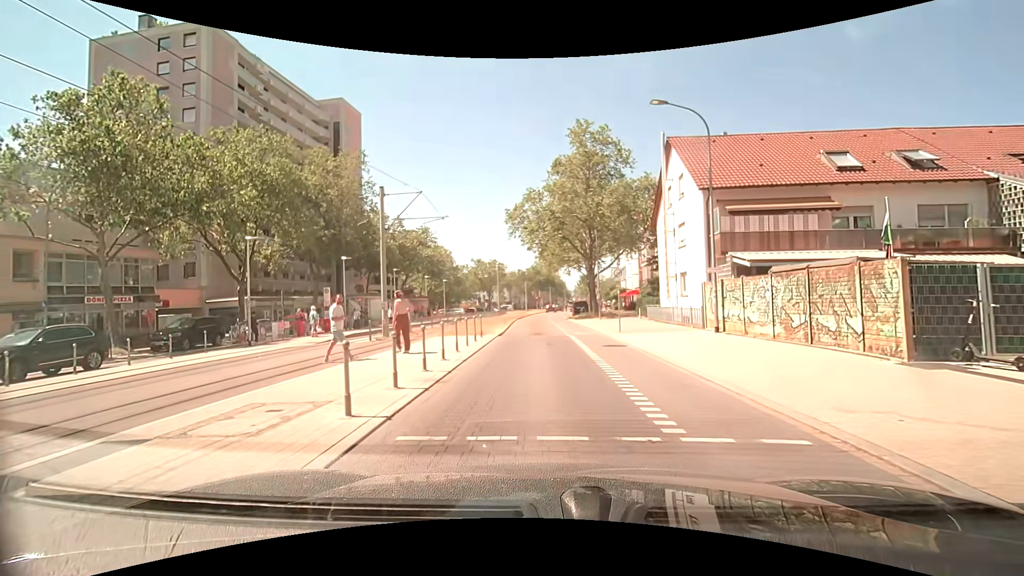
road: tertiary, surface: asphalt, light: Day
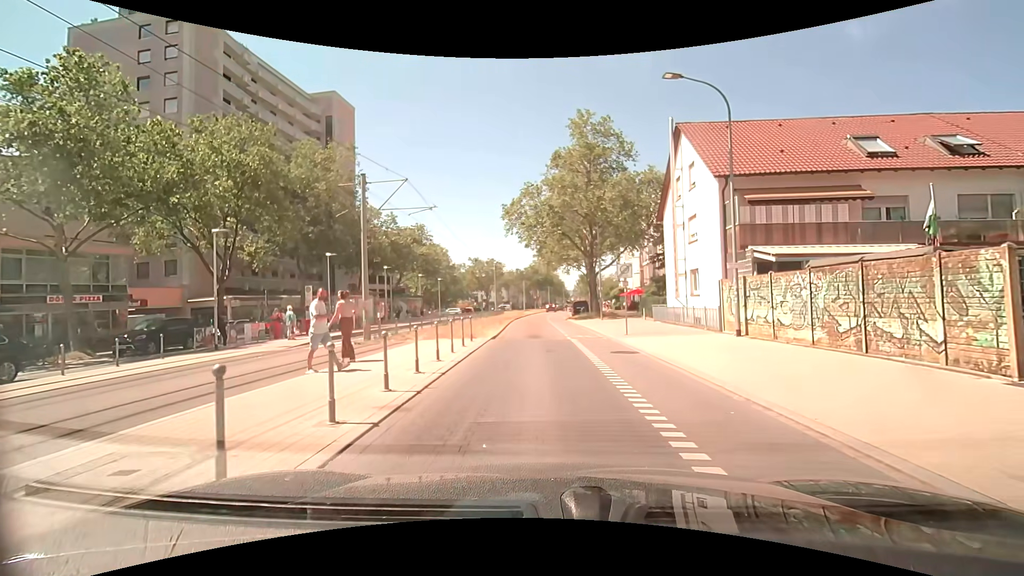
(0.0, +2.3) m; 0°
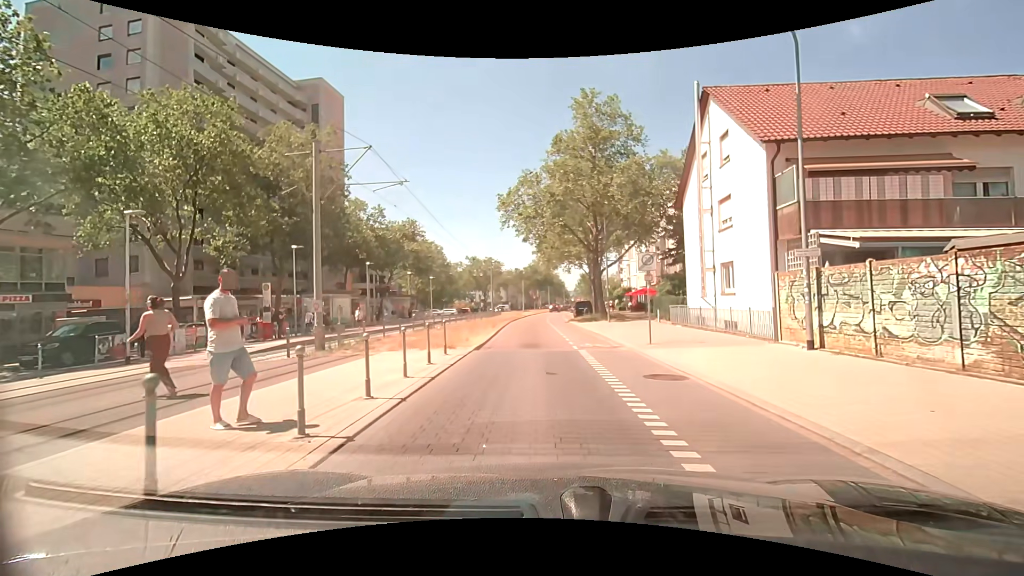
(0.0, +4.6) m; -1°
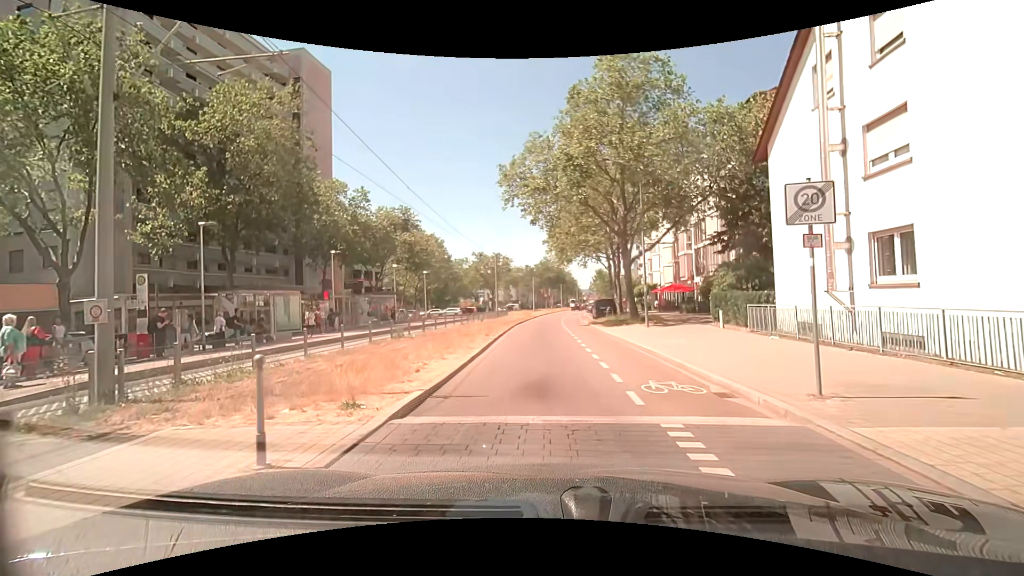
(-0.1, +9.0) m; 0°
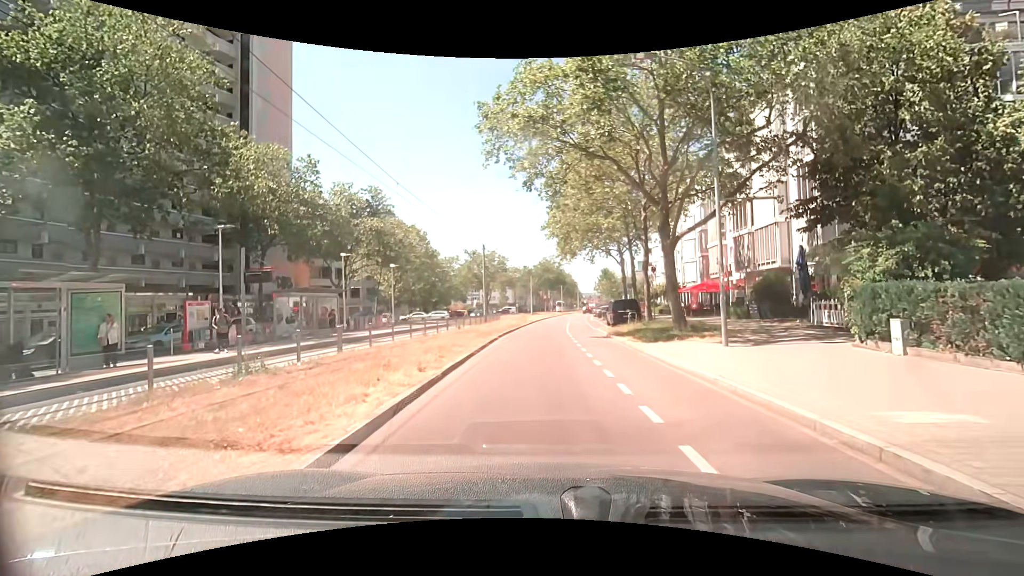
(-0.1, +11.3) m; 0°
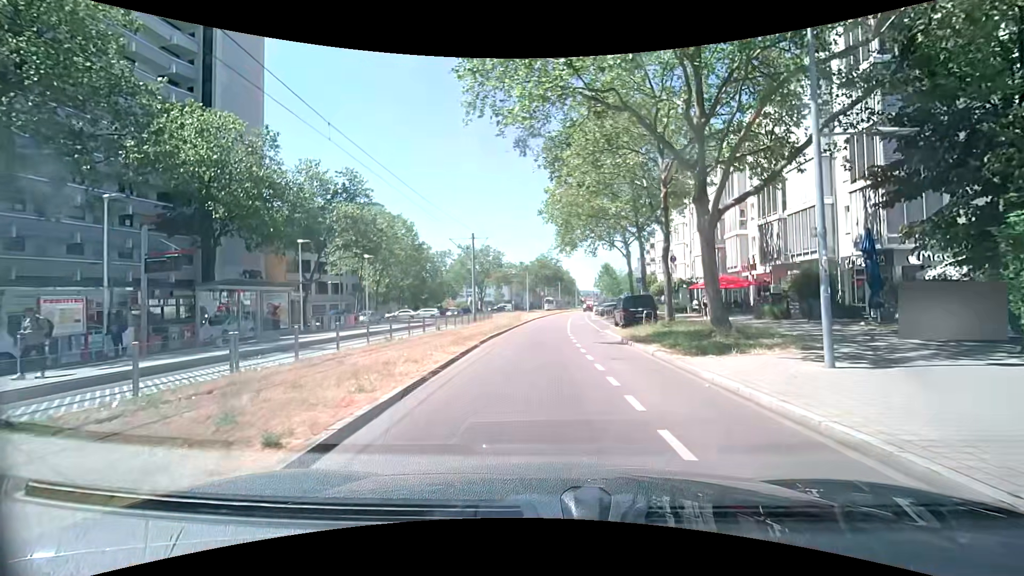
(0.0, +5.6) m; 0°
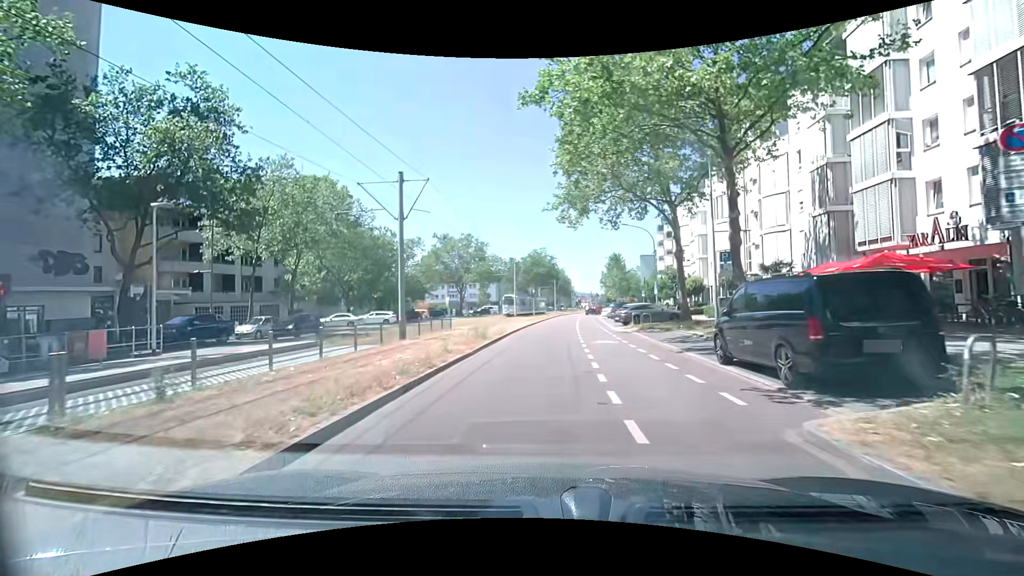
(+0.4, +19.8) m; +1°
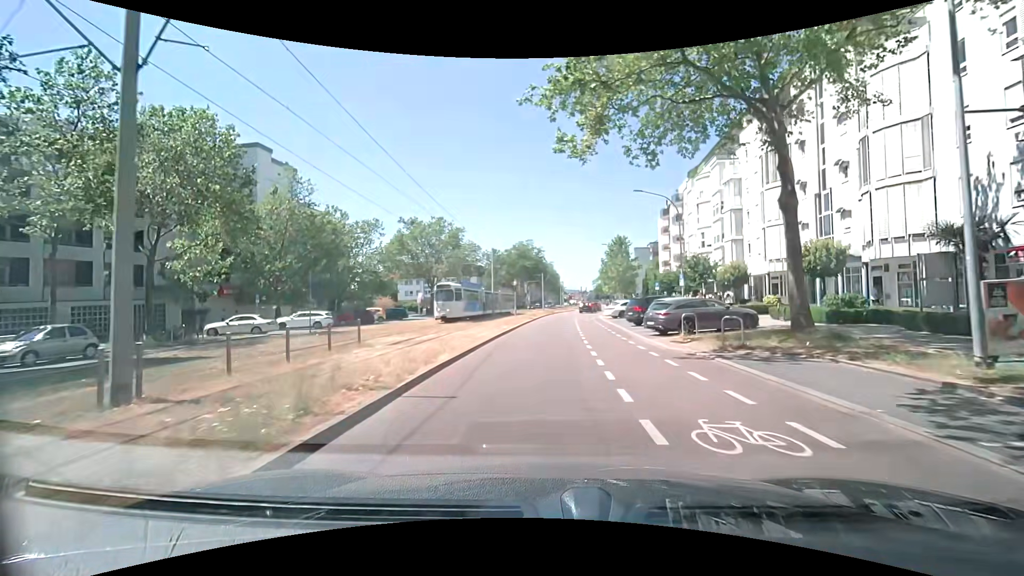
(+0.2, +14.2) m; +2°
(0, +10) (0, +20) (0, +30) (+1, +40) (+2, +50) (+3, +60) (+5, +70) (+6, +80) (+8, +89) (+9, +99) m
